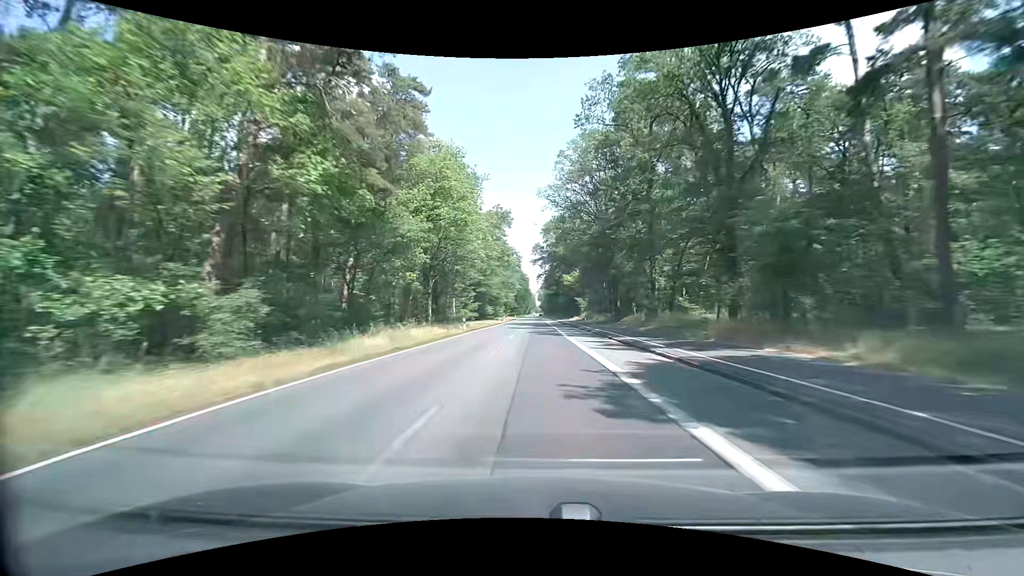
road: secondary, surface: asphalt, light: Day
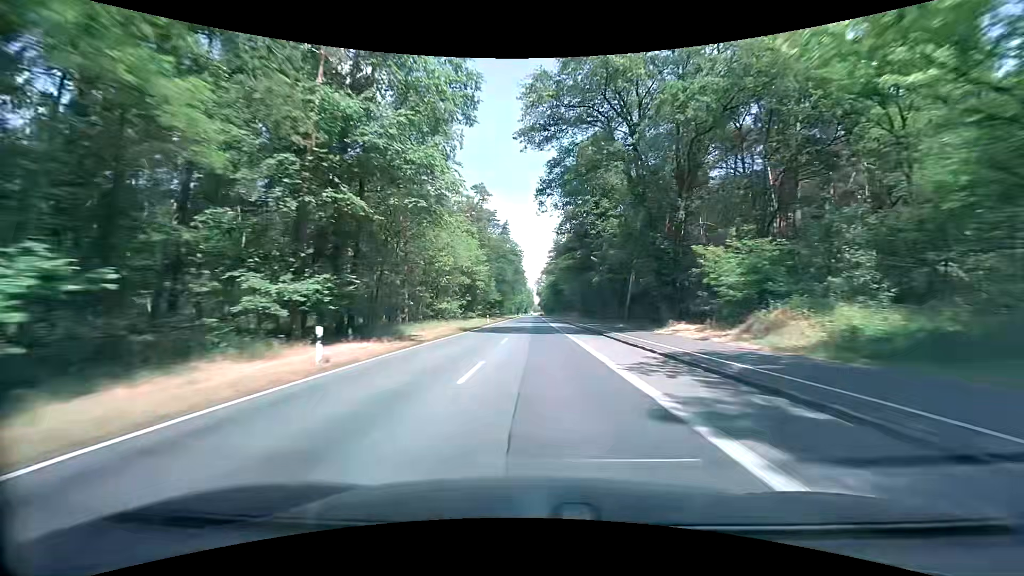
(-0.3, +79.0) m; 0°
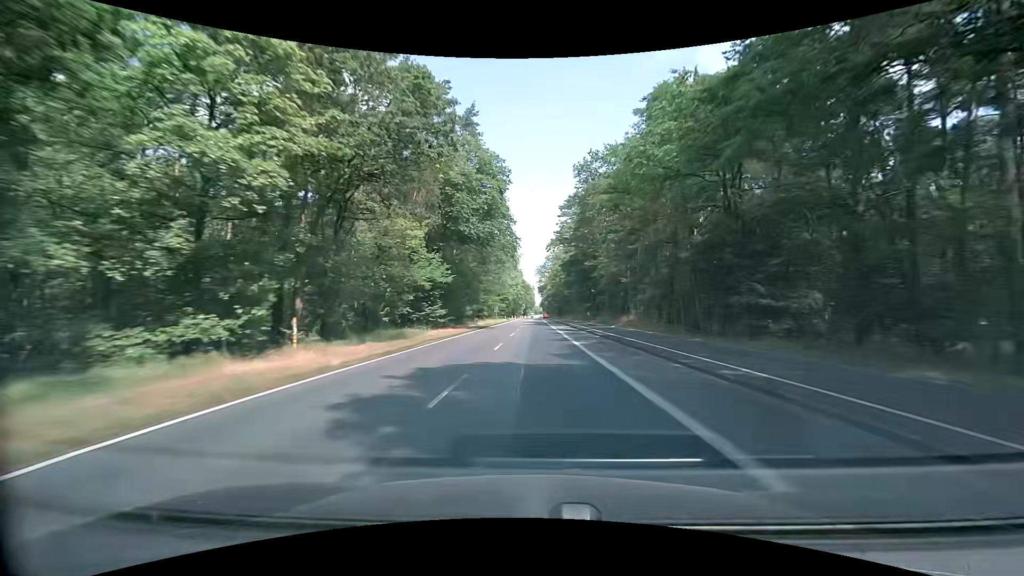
(0.0, +63.2) m; 0°
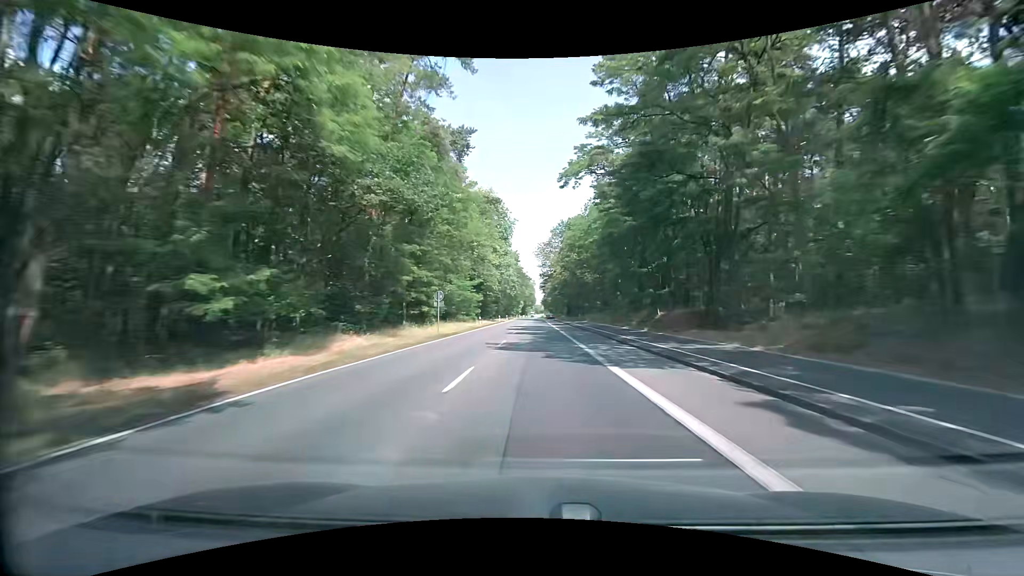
(-0.2, +47.4) m; 0°
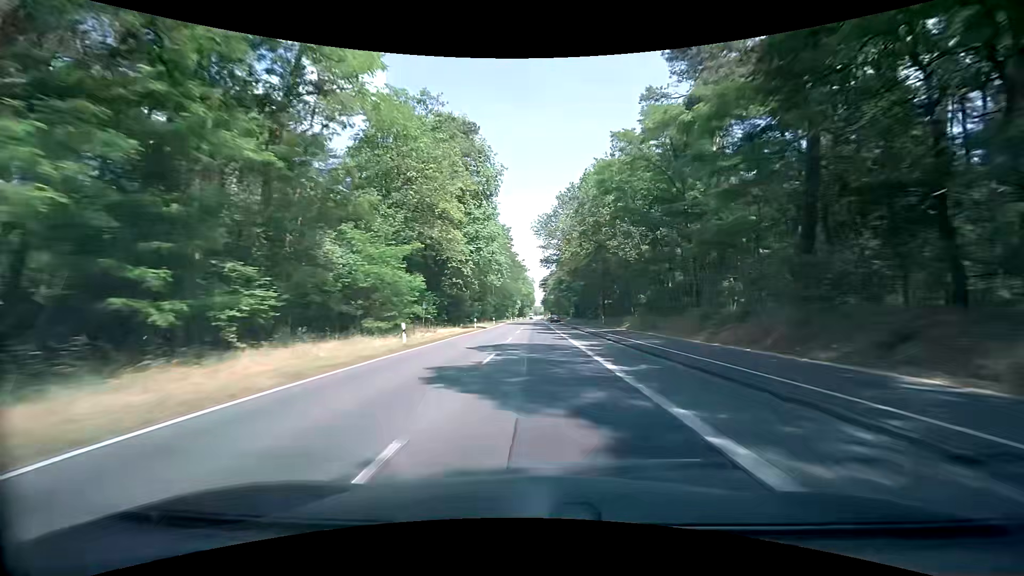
(-0.1, +31.6) m; 0°
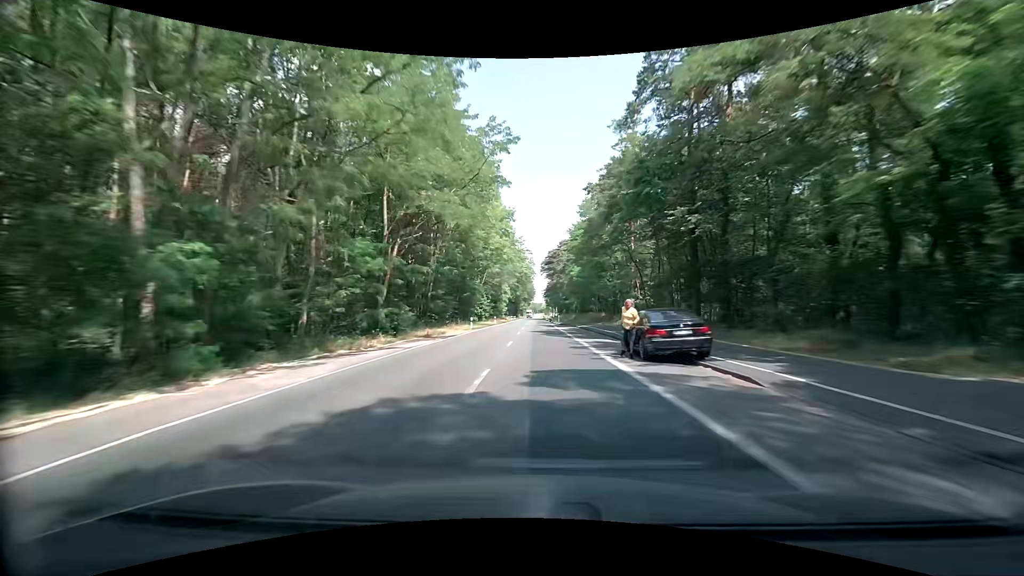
(-0.4, +79.0) m; 0°
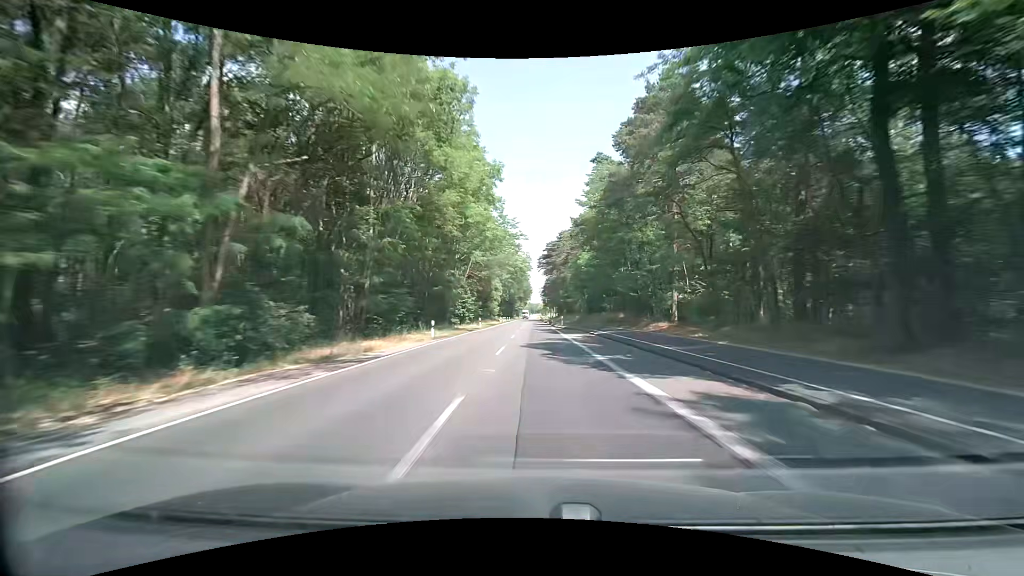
(0.0, +15.8) m; 0°
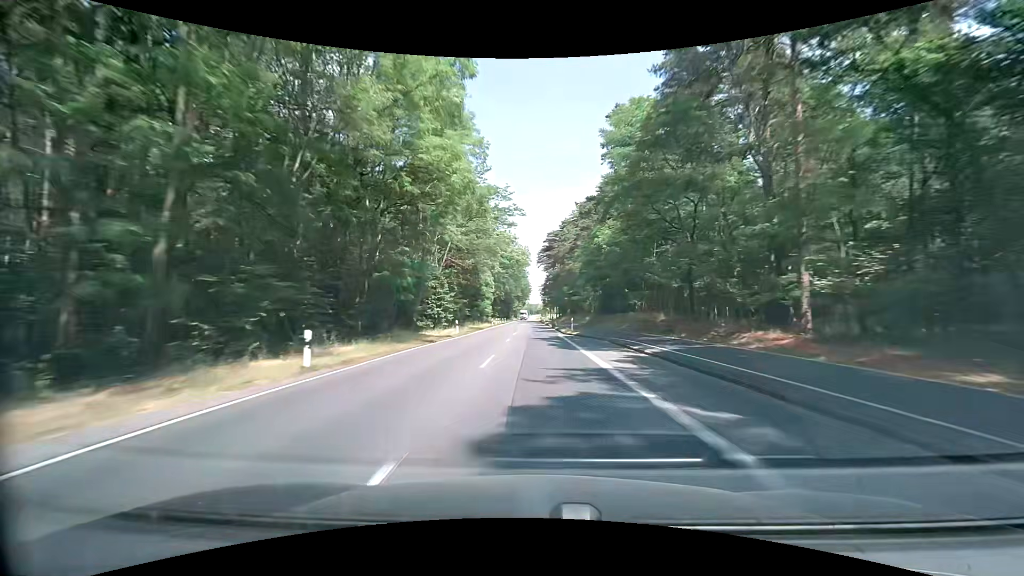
(0.0, +15.8) m; 0°
(0, +10) (0, +20) (0, +30) (0, +40) (0, +50) (0, +60) (-1, +70) (-1, +80) (-1, +90) (-1, +100) m
